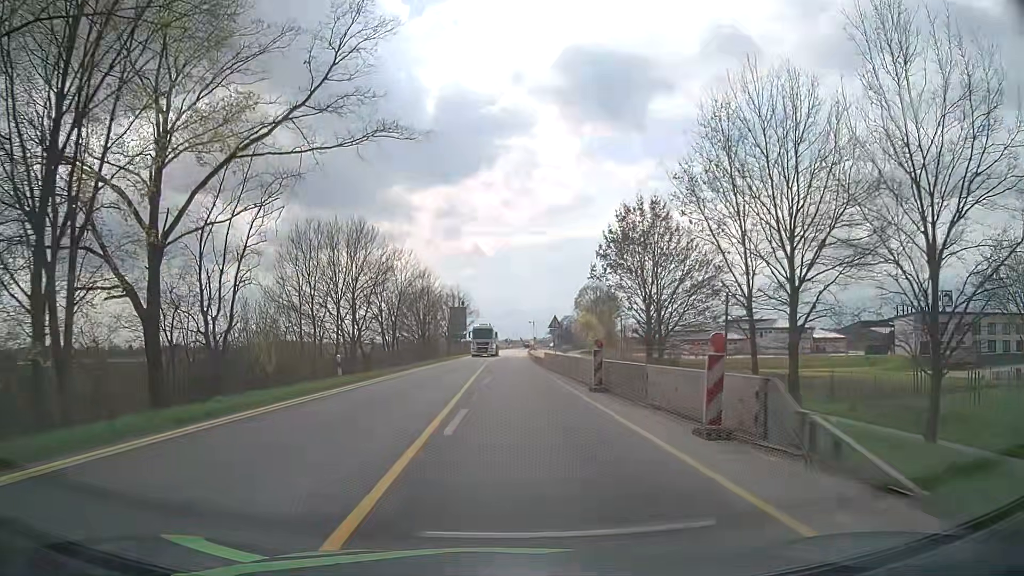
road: primary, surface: asphalt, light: Day
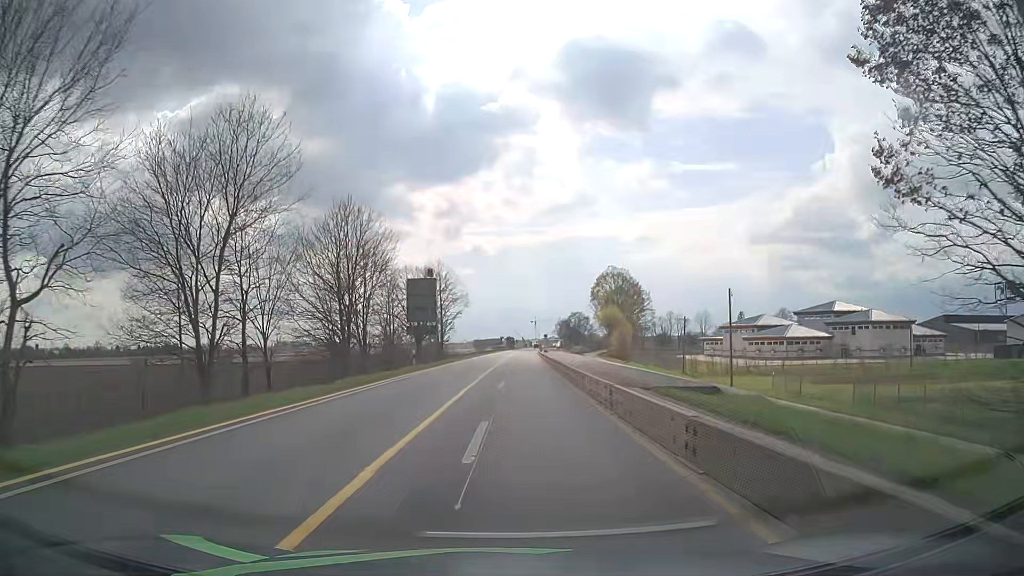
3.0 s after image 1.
(-0.3, +38.5) m; -1°
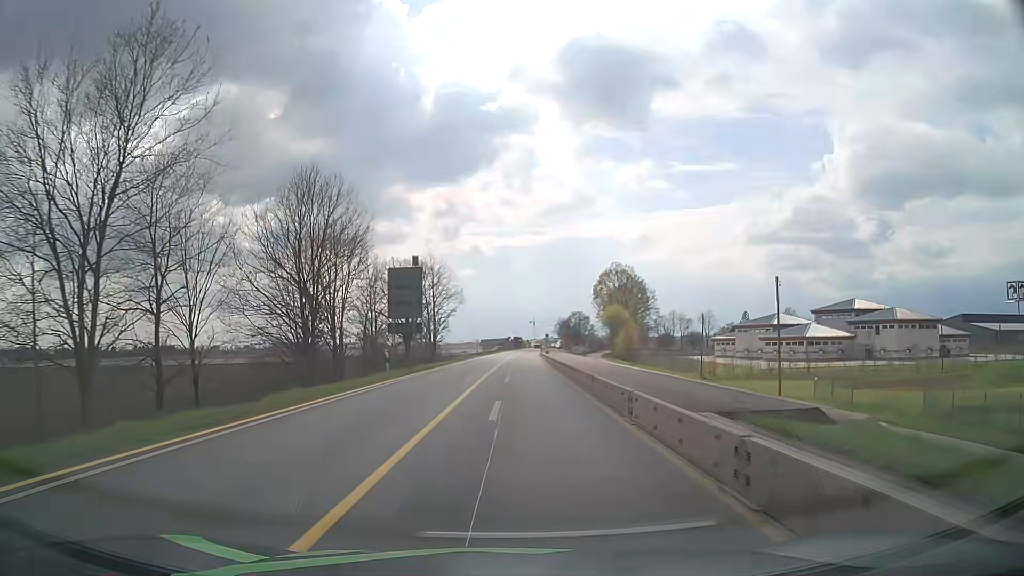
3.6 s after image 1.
(0.0, +7.6) m; 0°
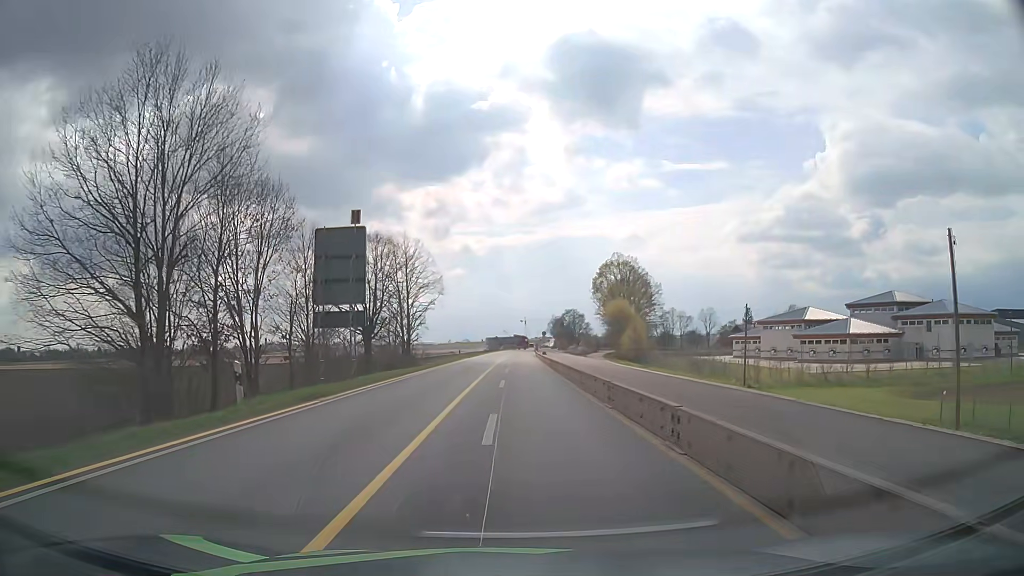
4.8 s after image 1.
(+0.1, +15.2) m; 0°
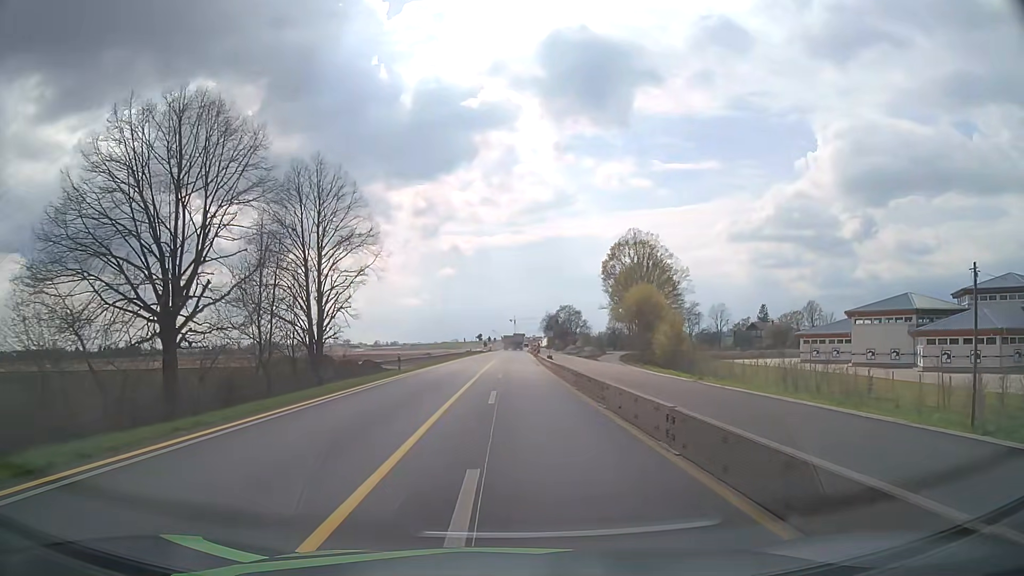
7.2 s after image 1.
(+0.4, +30.0) m; +1°
